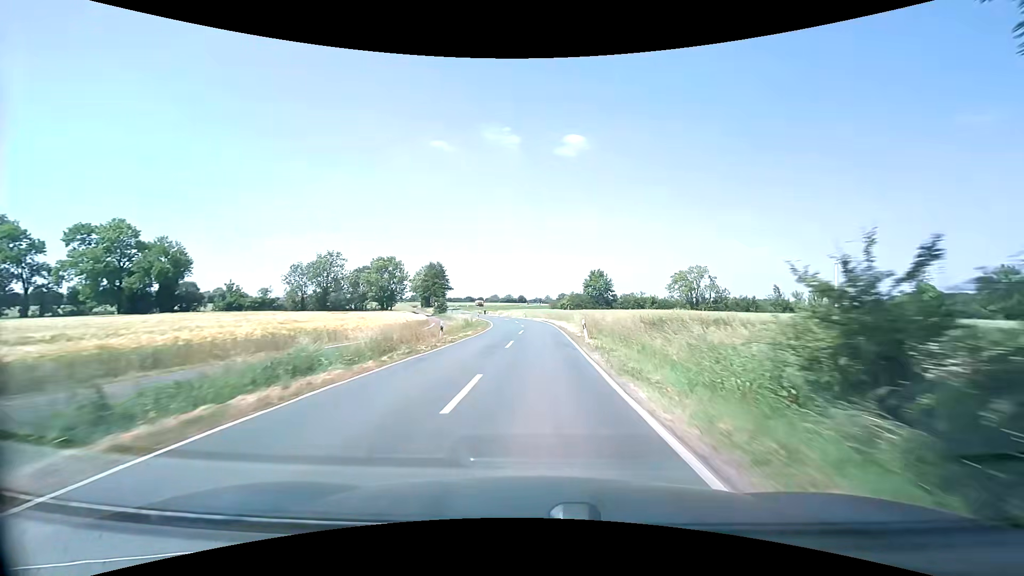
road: secondary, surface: asphalt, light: Day
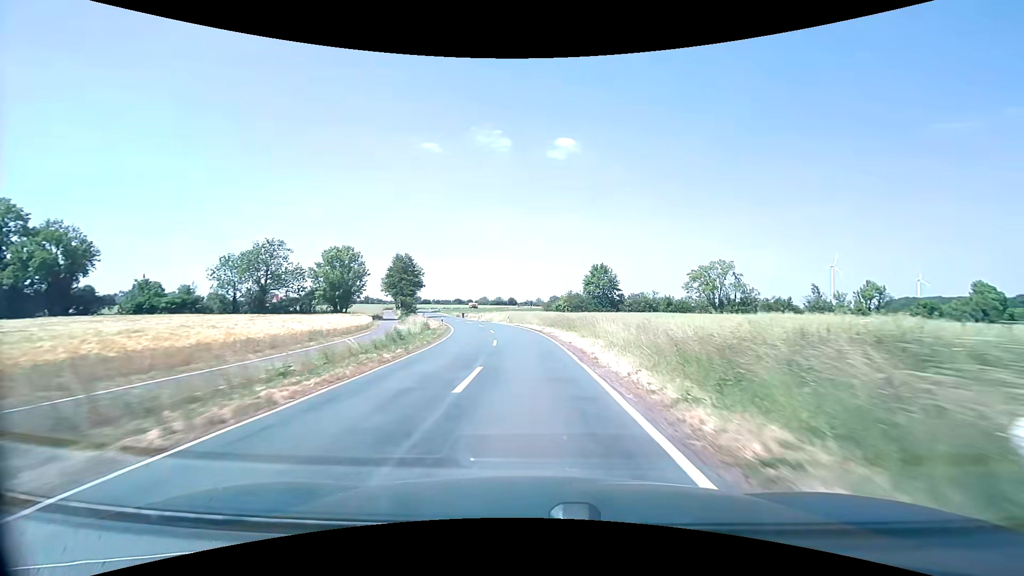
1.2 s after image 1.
(+0.2, +22.0) m; +1°
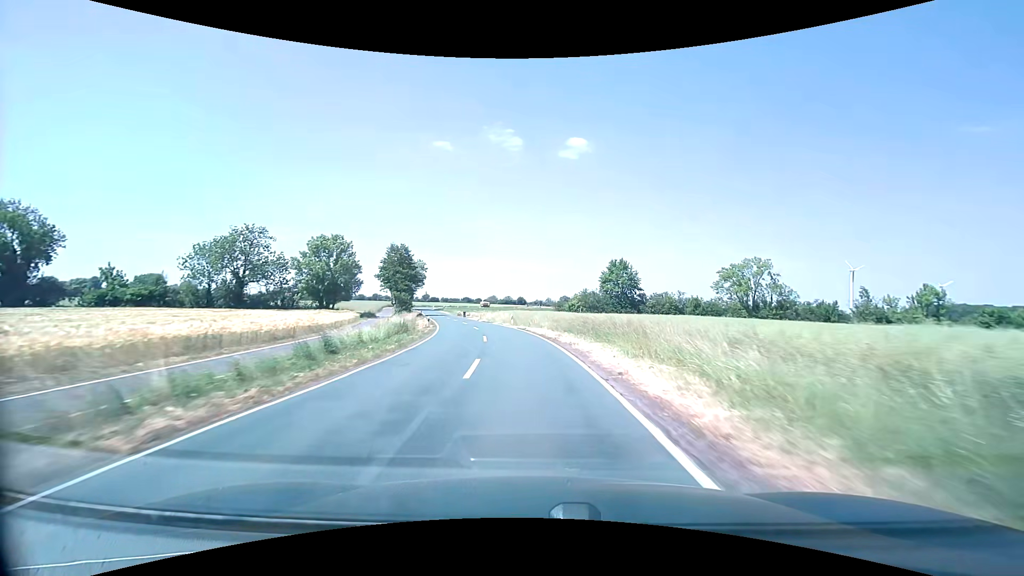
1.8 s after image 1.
(-0.1, +10.7) m; -1°
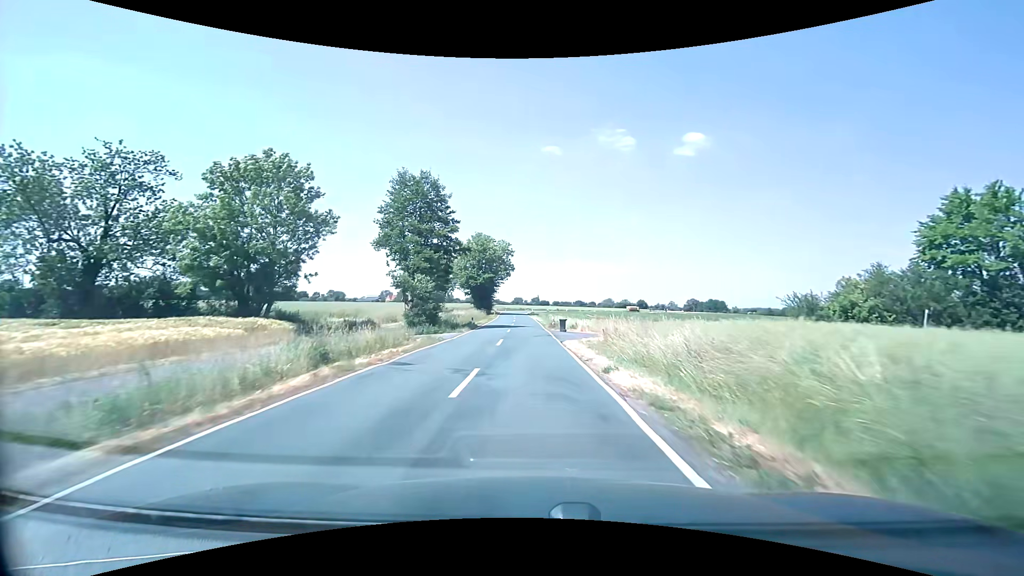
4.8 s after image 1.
(-5.5, +50.5) m; -13°
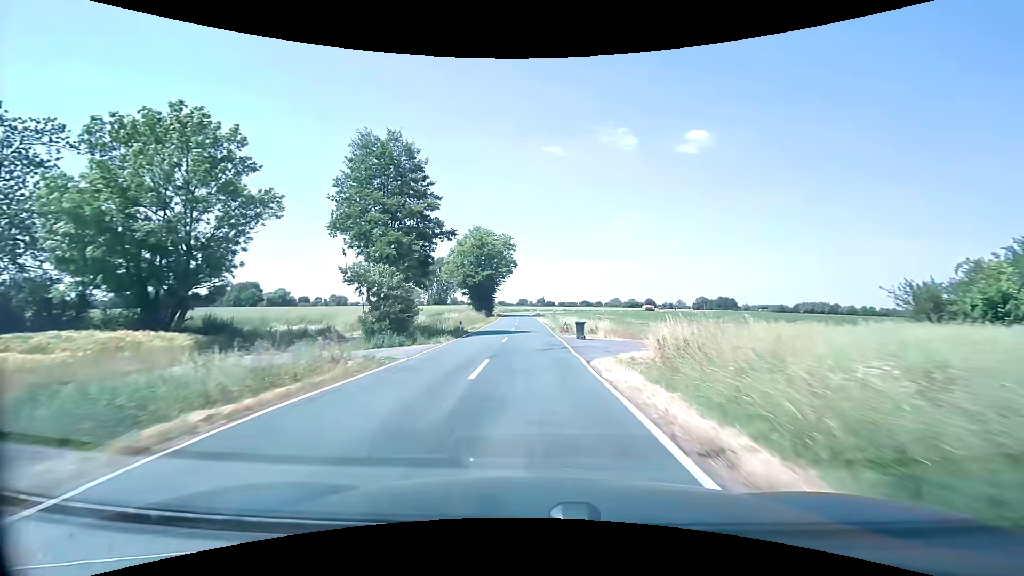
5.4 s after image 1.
(-0.1, +9.9) m; -1°
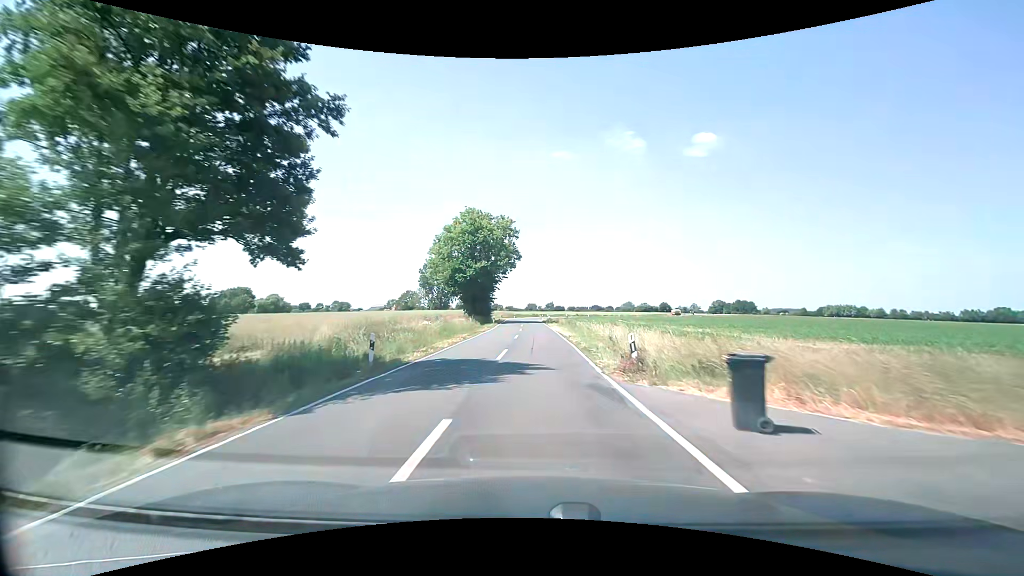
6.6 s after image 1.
(-0.1, +19.8) m; -1°
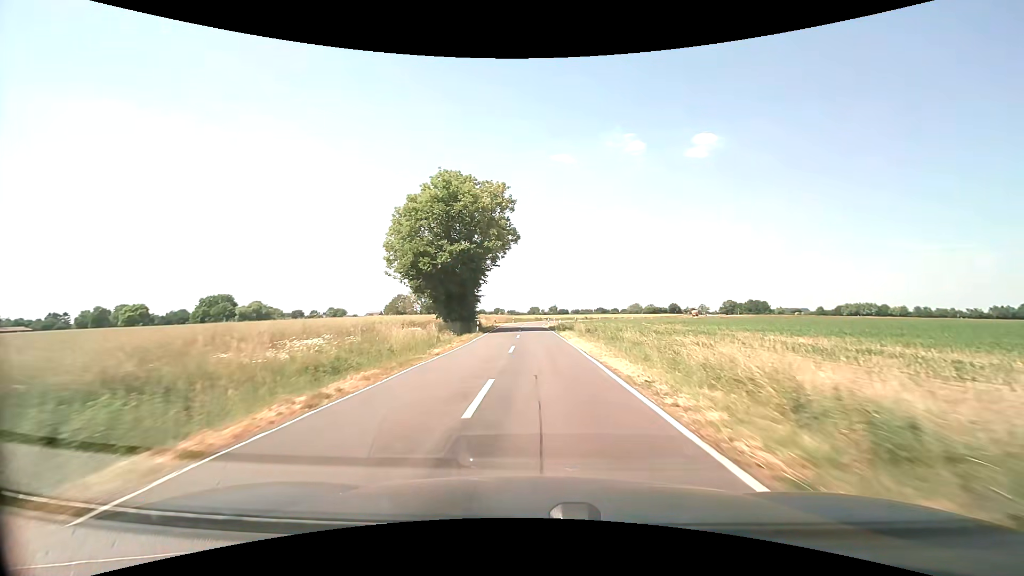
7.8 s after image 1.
(-0.1, +20.5) m; -1°
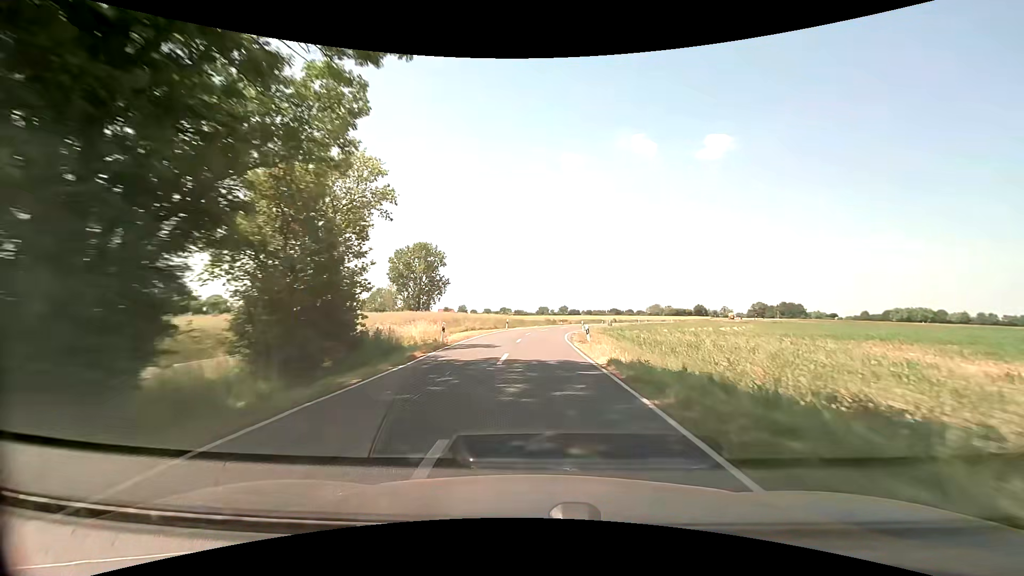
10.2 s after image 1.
(-0.2, +41.6) m; -1°
(0, +10) (0, +20) (+1, +30) (+1, +40) (+3, +50) (+4, +60) (+7, +69) (+10, +79) (+14, +88) (+17, +97) m
